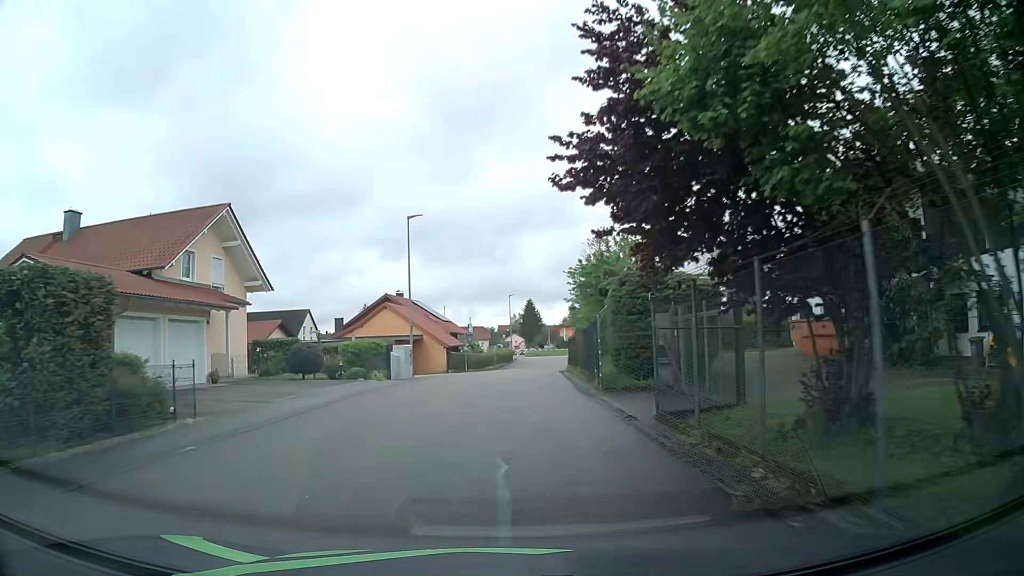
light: Day
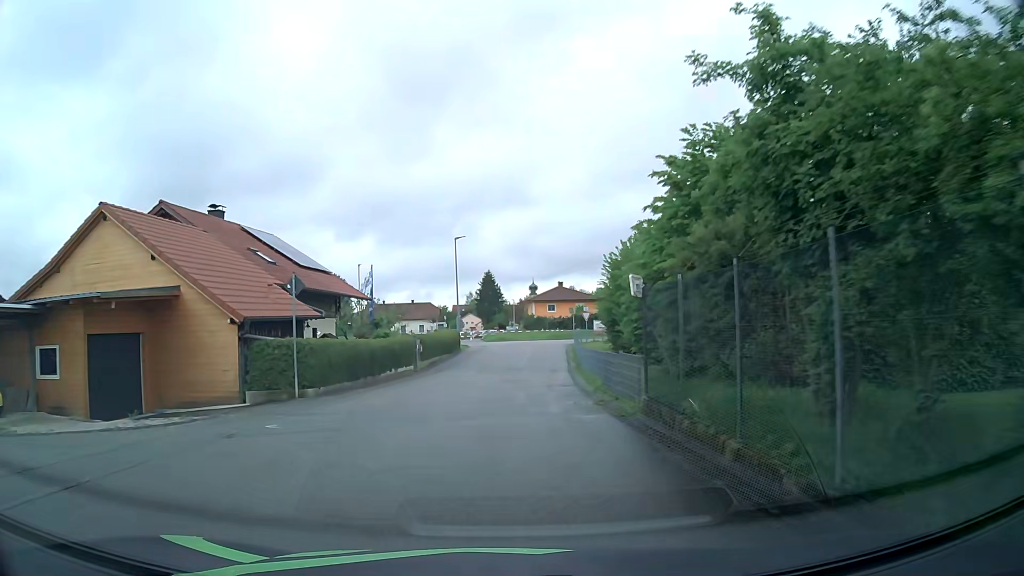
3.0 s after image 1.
(+1.1, +35.0) m; +3°
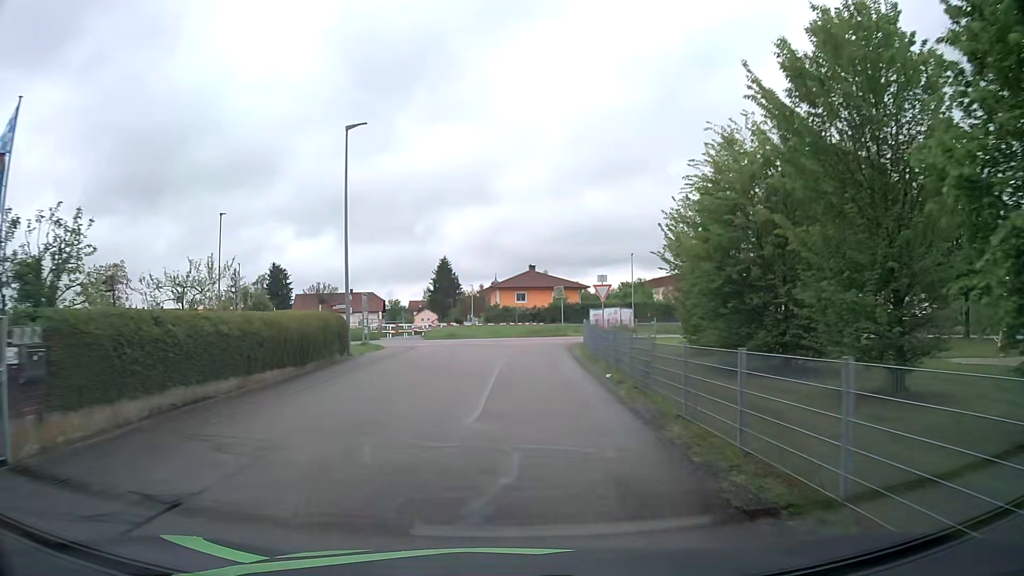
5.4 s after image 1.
(+0.8, +25.9) m; +3°
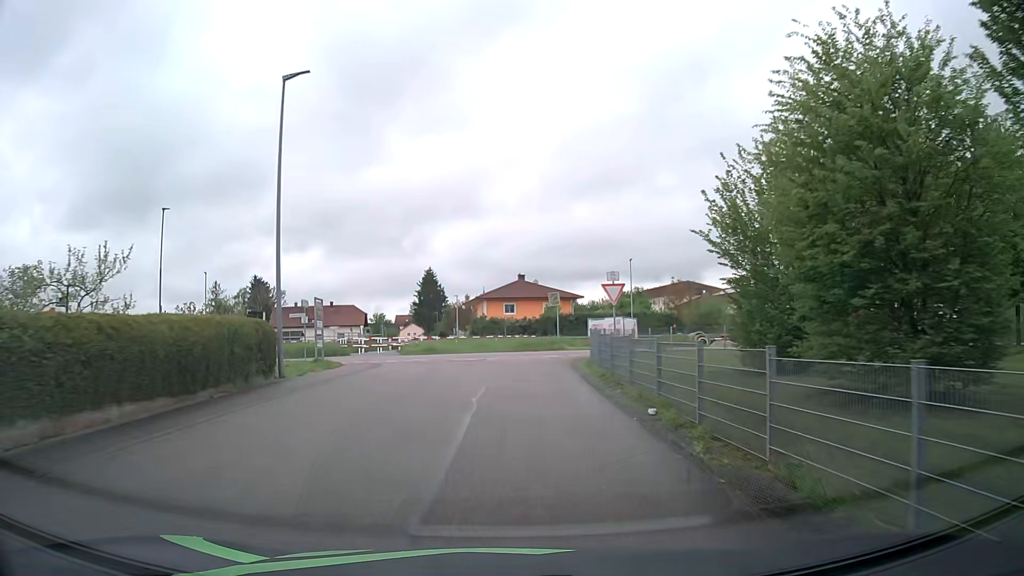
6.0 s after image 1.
(+0.1, +6.1) m; +1°
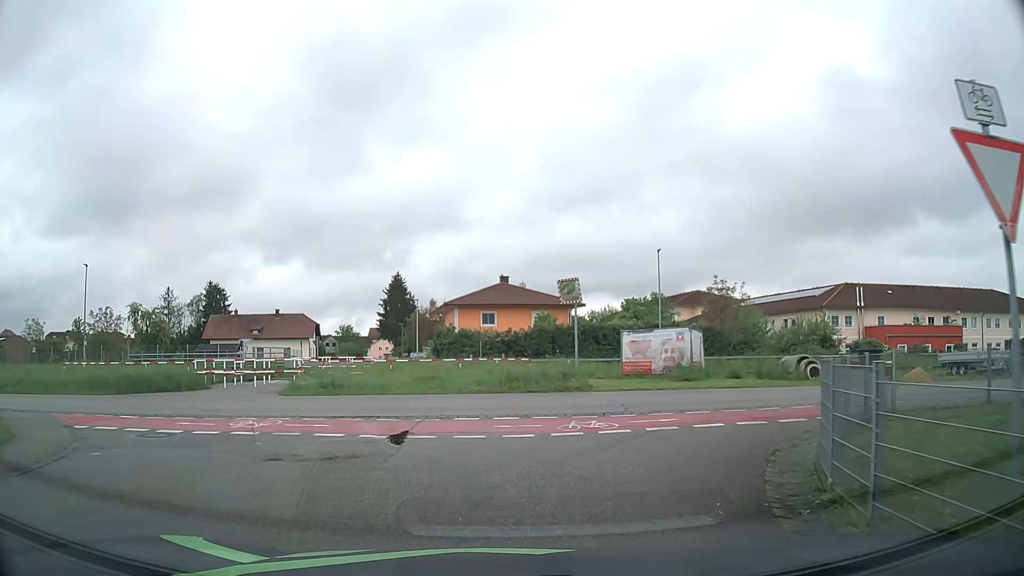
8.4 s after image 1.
(+0.2, +19.2) m; +2°
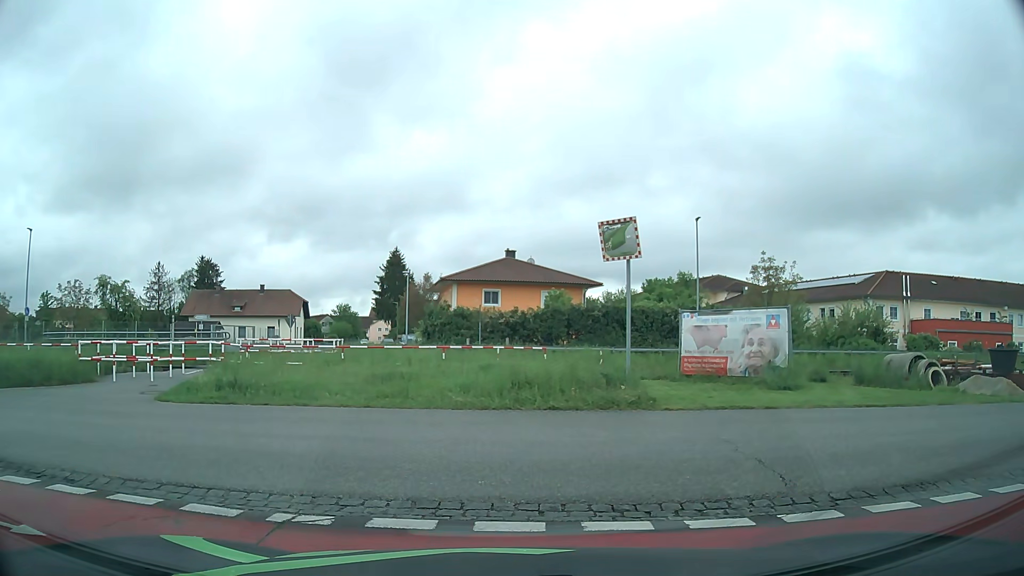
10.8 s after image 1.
(0.0, +7.8) m; -1°
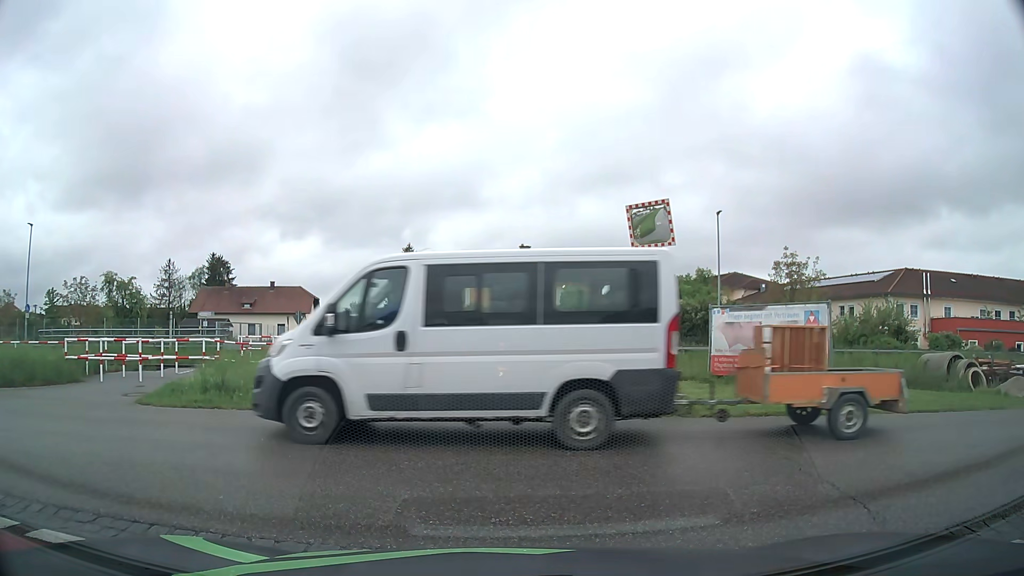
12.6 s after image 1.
(0.0, +1.3) m; 0°
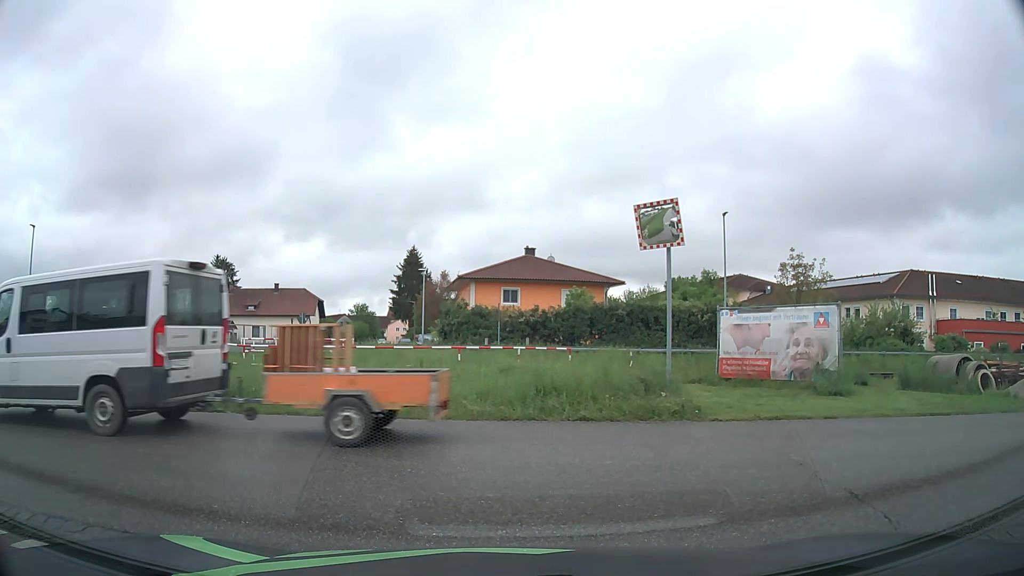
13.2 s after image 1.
(0.0, +0.3) m; 0°
